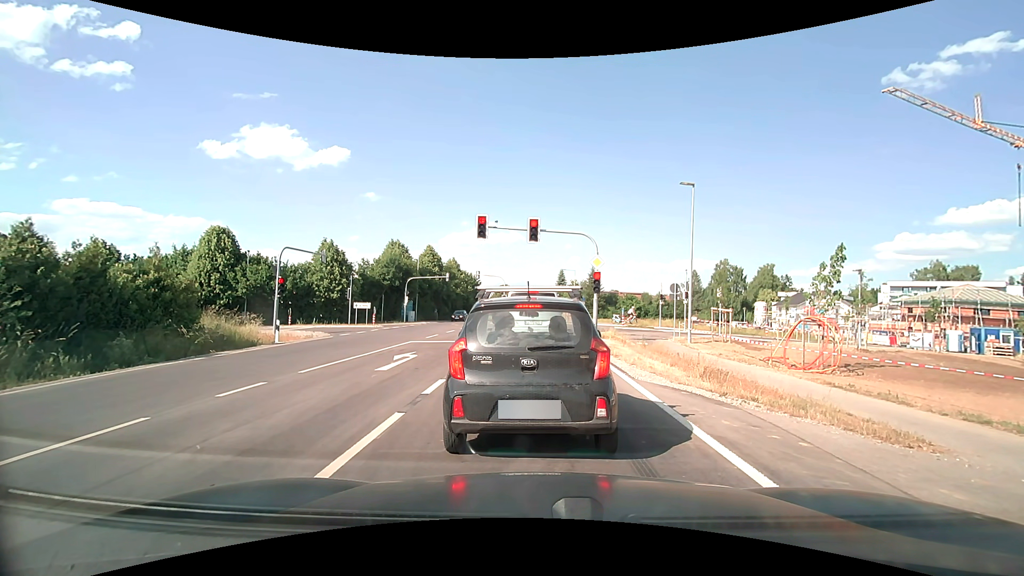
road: secondary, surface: asphalt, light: Day
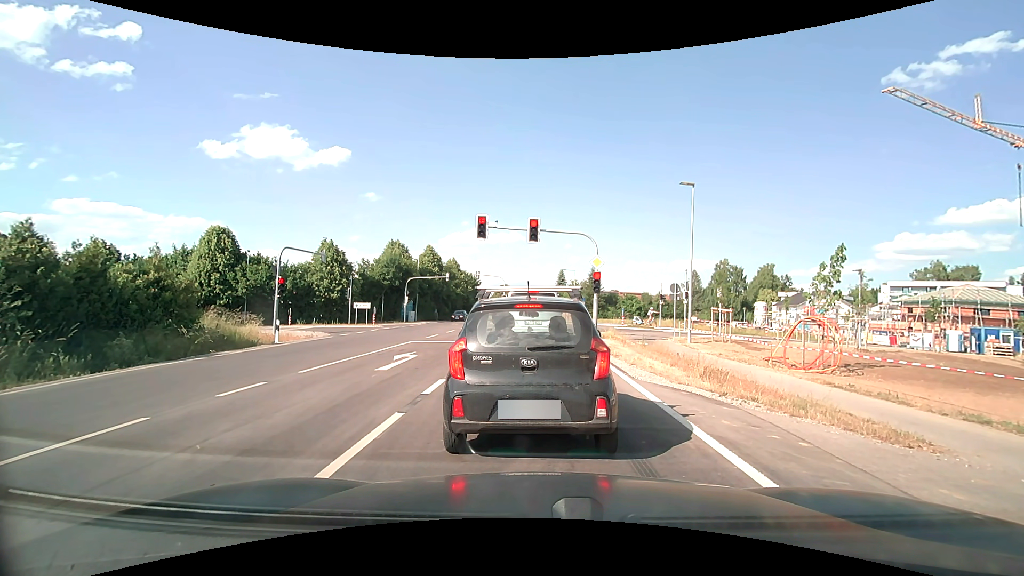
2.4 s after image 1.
(0.0, 0.0) m; 0°
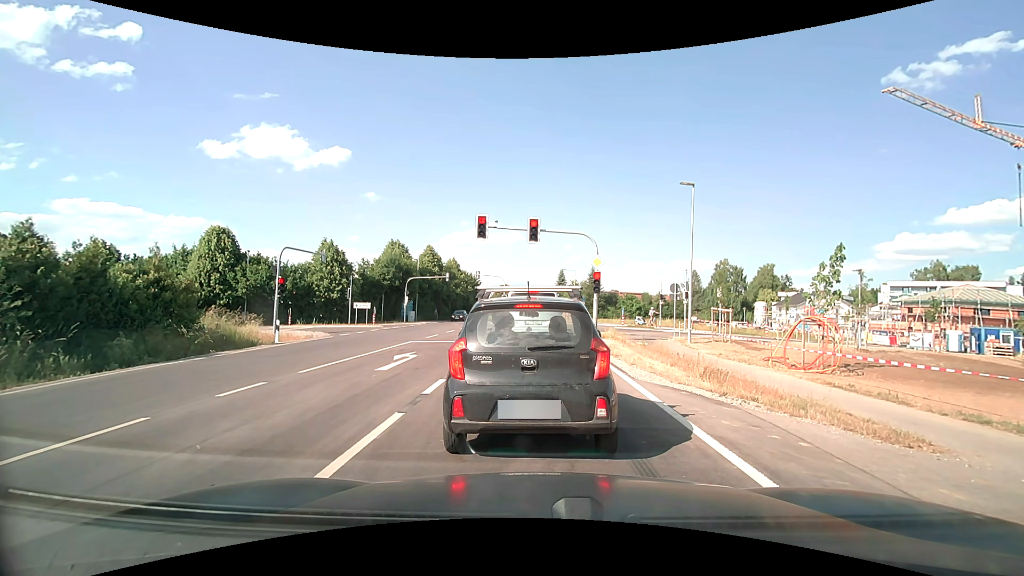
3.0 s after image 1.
(0.0, 0.0) m; 0°
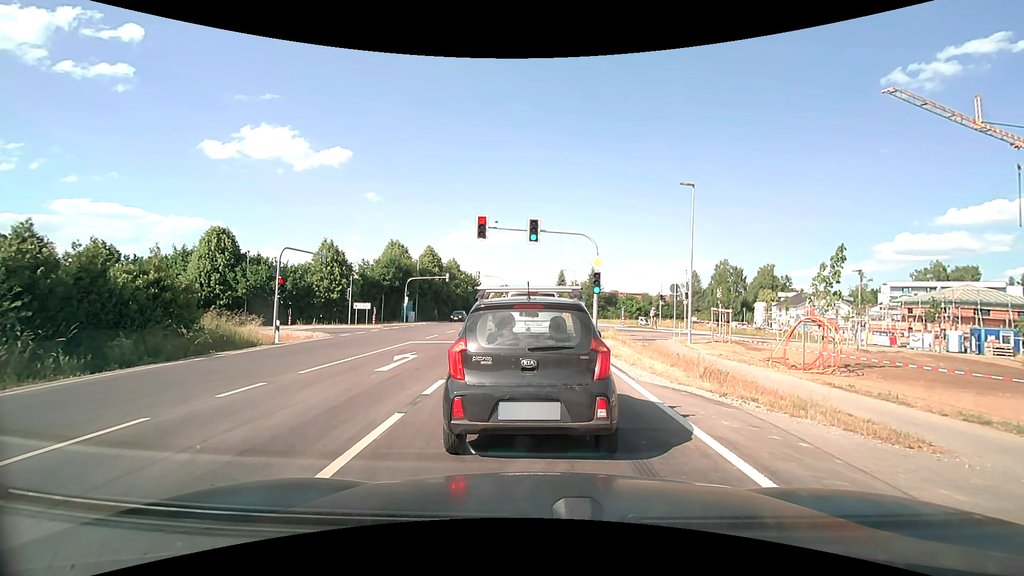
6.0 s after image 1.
(0.0, 0.0) m; 0°
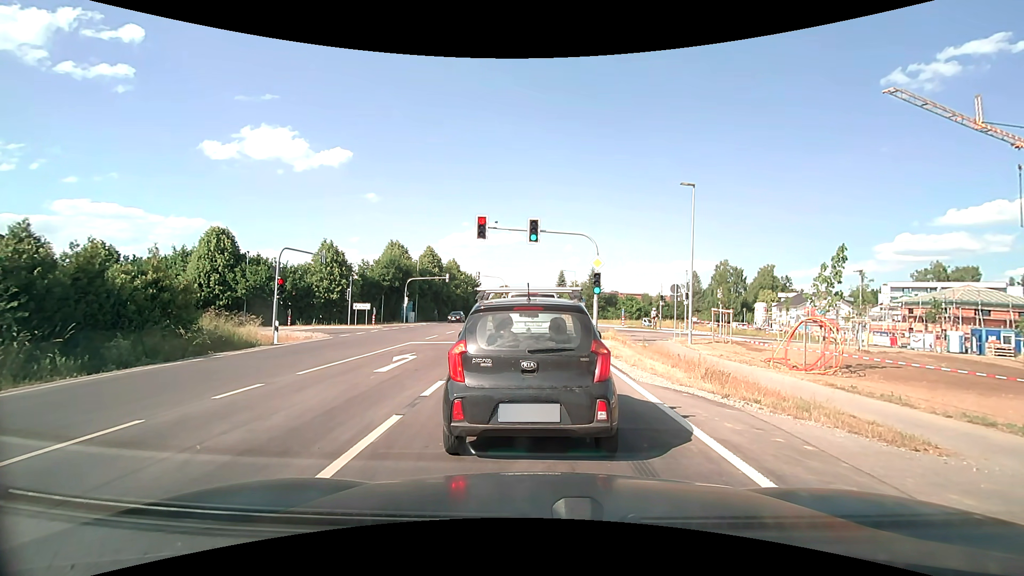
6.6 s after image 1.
(0.0, 0.0) m; 0°
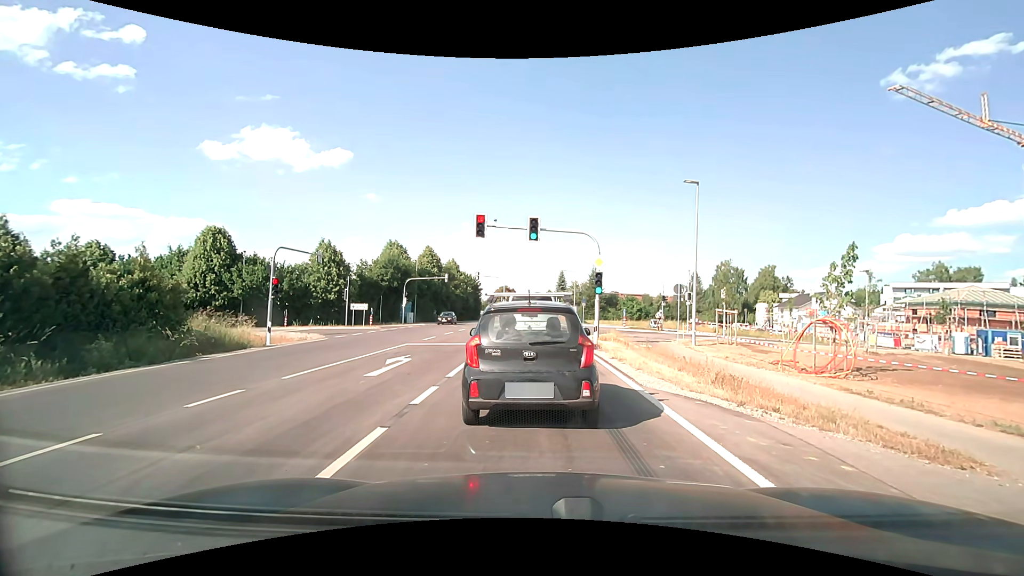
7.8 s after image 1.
(0.0, +0.7) m; 0°
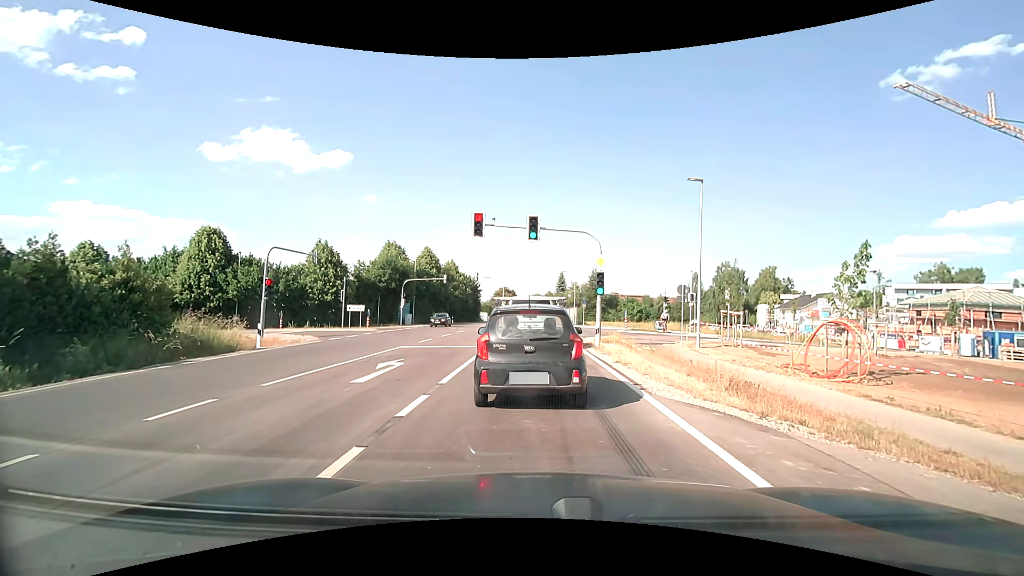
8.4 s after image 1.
(0.0, +0.8) m; 0°
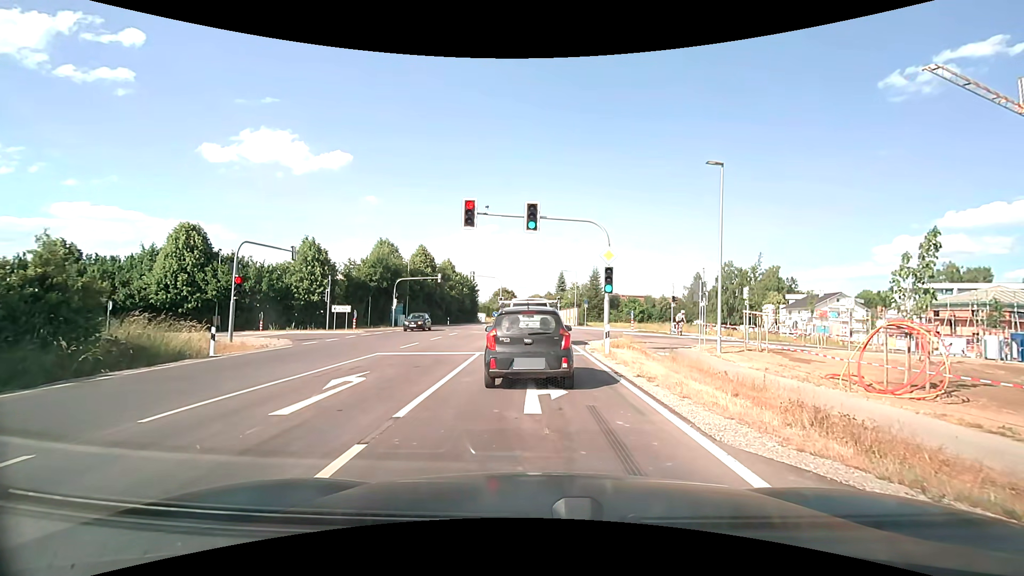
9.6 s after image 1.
(0.0, +3.2) m; 0°
(0, +10) (0, +20) (0, +30) (0, +40) (0, +50) (0, +60) (0, +70) (0, +80) (-1, +90) (-1, +100) m
